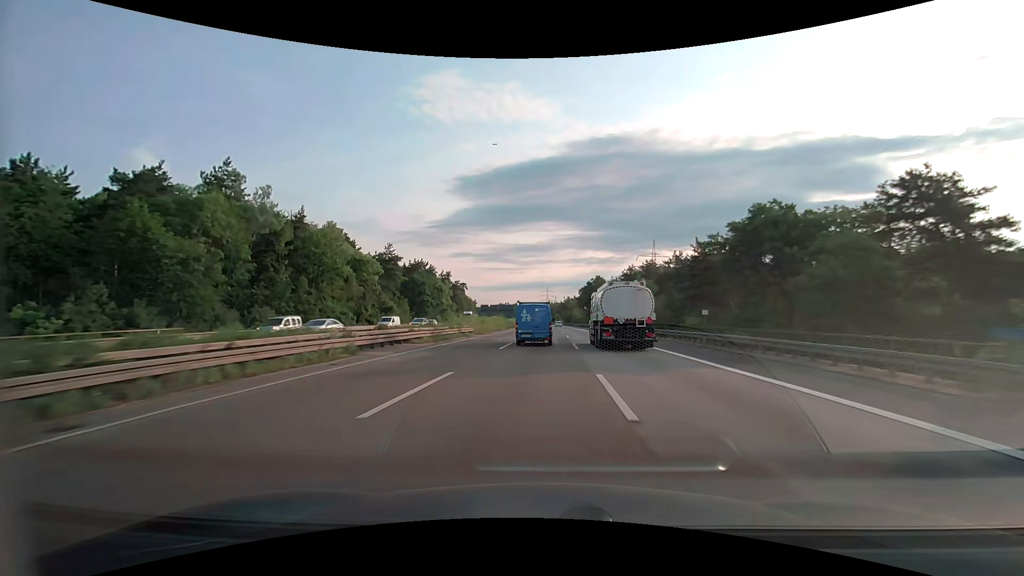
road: motorway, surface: asphalt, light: Day
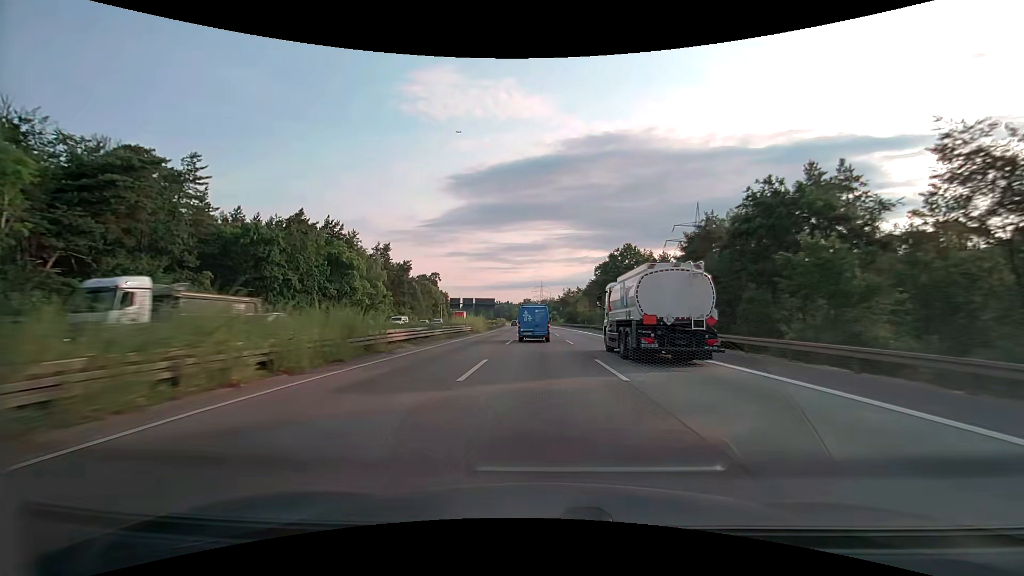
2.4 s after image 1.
(+0.5, +66.3) m; +1°
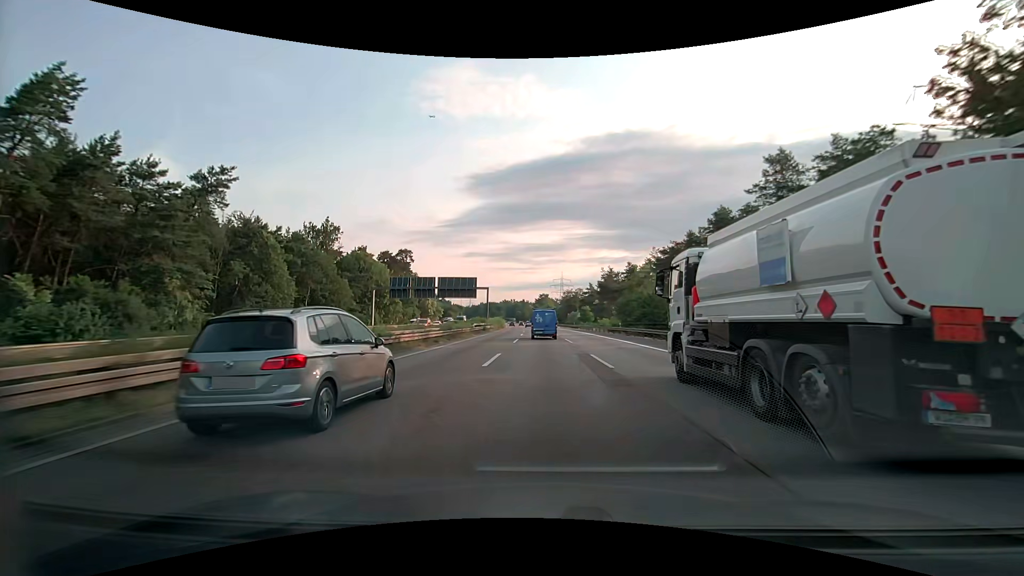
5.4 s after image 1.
(-1.5, +84.4) m; -2°
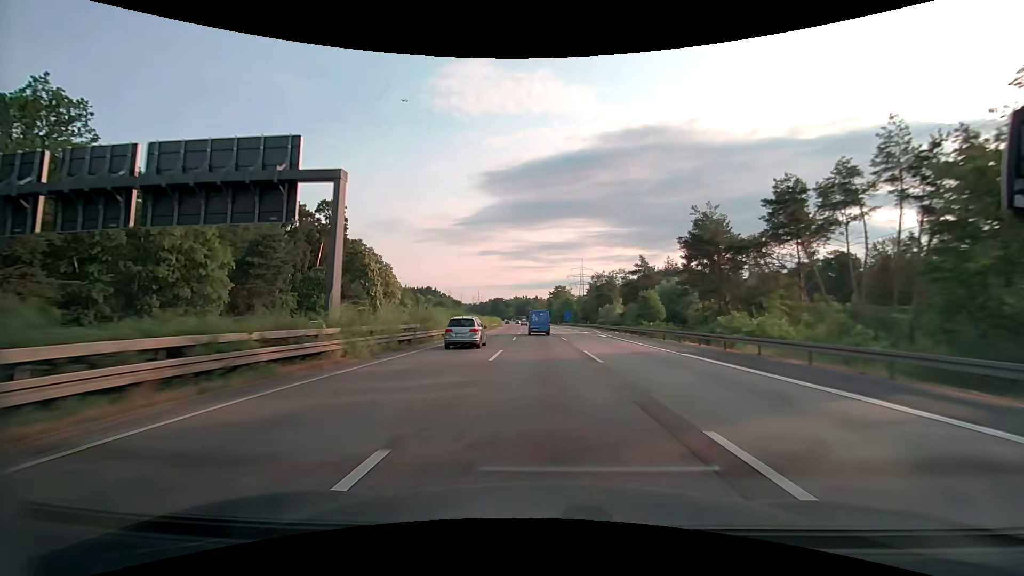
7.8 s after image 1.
(-0.9, +68.6) m; -2°
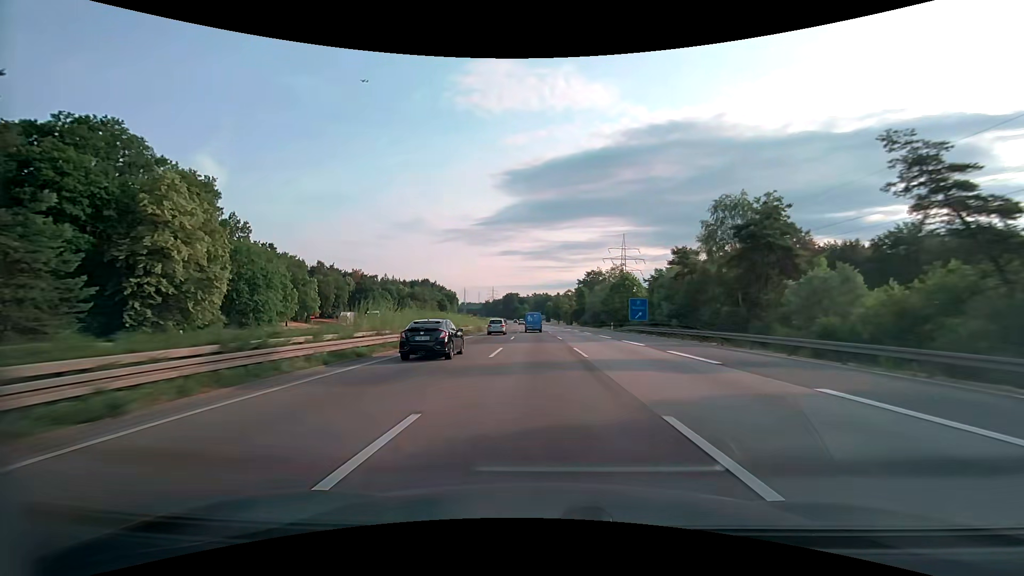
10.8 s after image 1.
(-1.7, +86.6) m; -2°
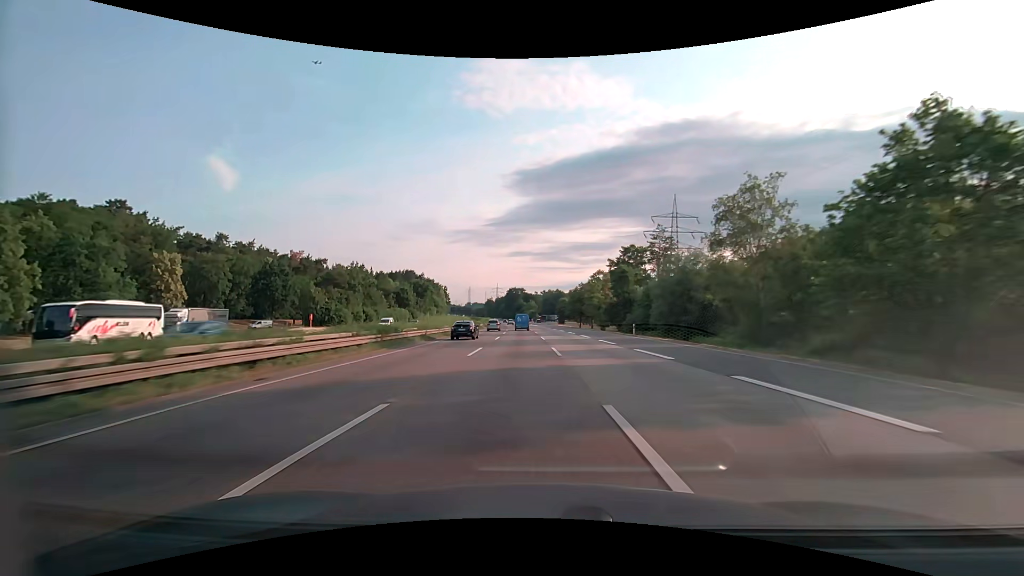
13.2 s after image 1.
(-0.8, +69.8) m; -1°
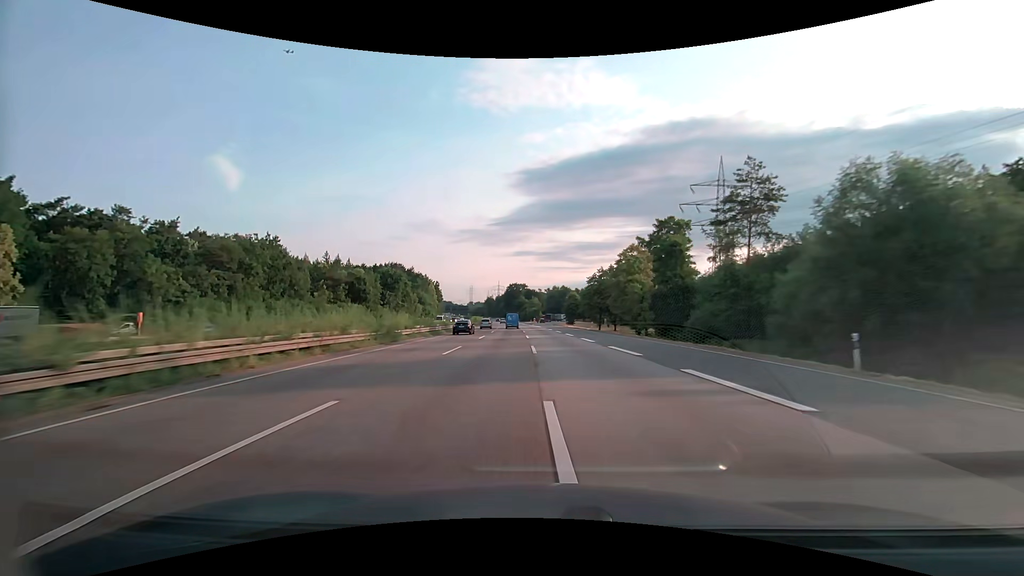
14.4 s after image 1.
(-0.1, +35.0) m; -1°
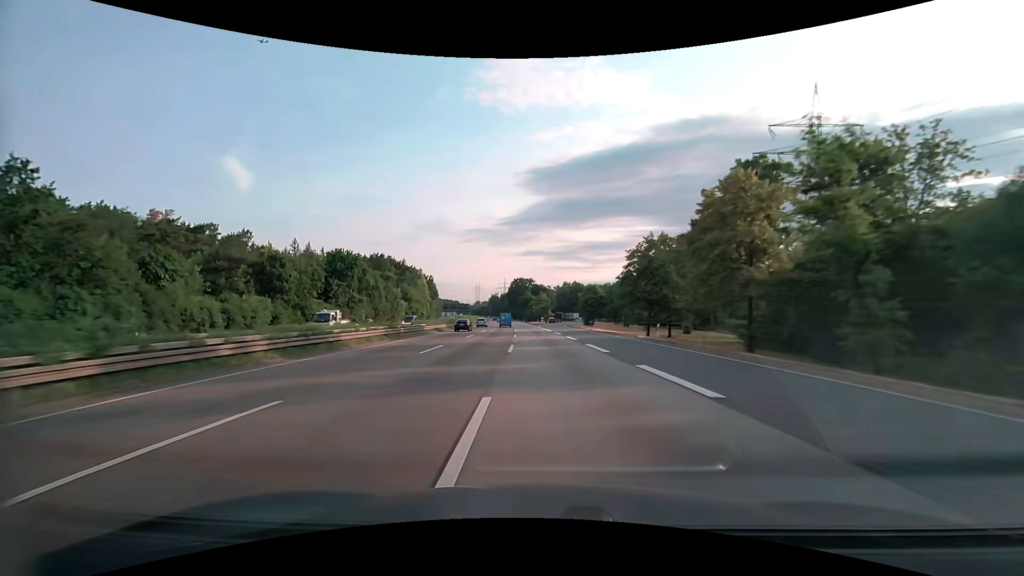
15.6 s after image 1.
(-0.2, +35.1) m; -1°
(0, +10) (0, +20) (0, +30) (-1, +40) (-1, +50) (-1, +60) (-2, +70) (-2, +80) (-3, +90) (-4, +100) m
